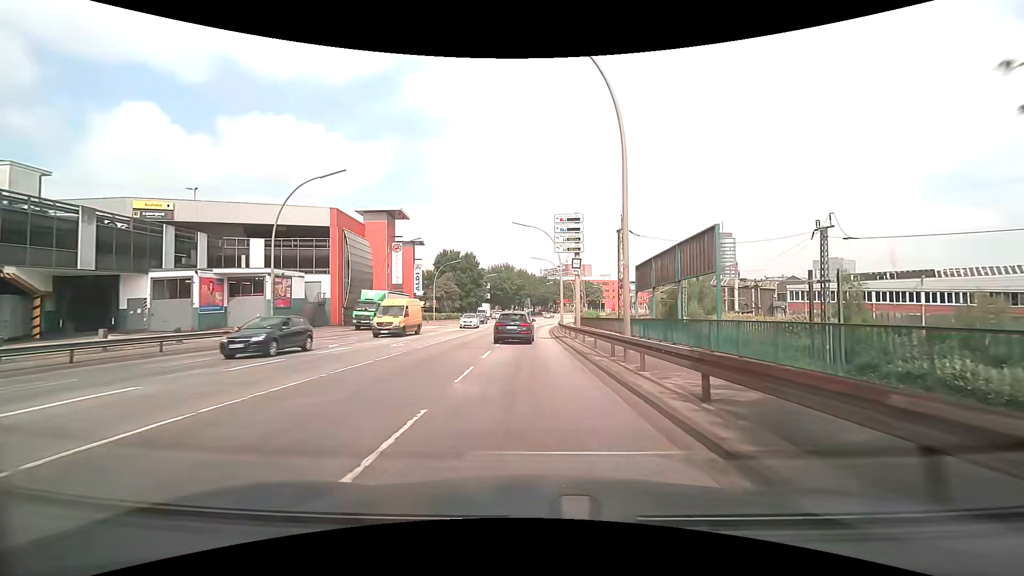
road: primary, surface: asphalt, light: Day
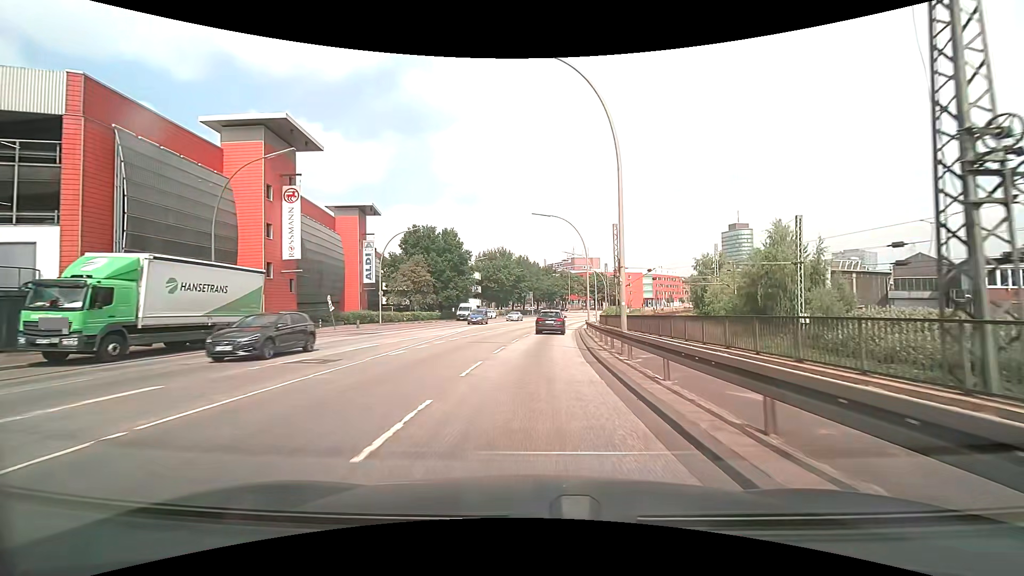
(0.0, +30.3) m; 0°
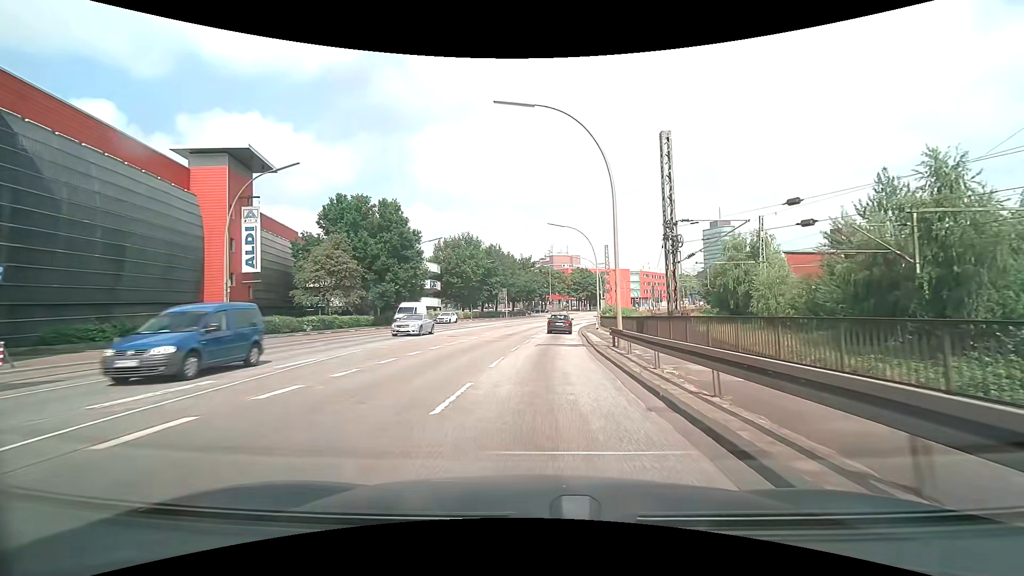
(+0.4, +22.8) m; +3°
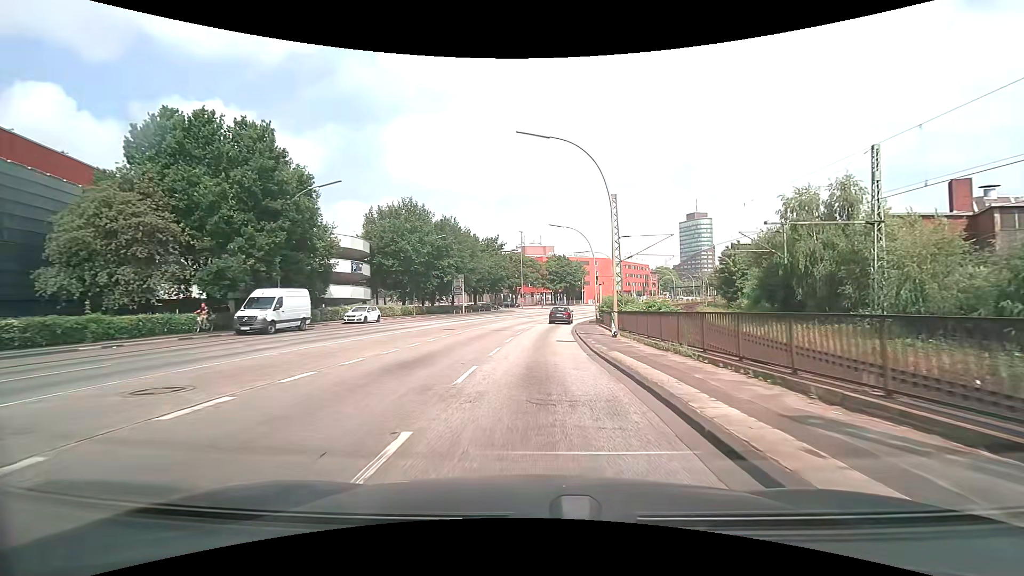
(+0.7, +22.8) m; +3°
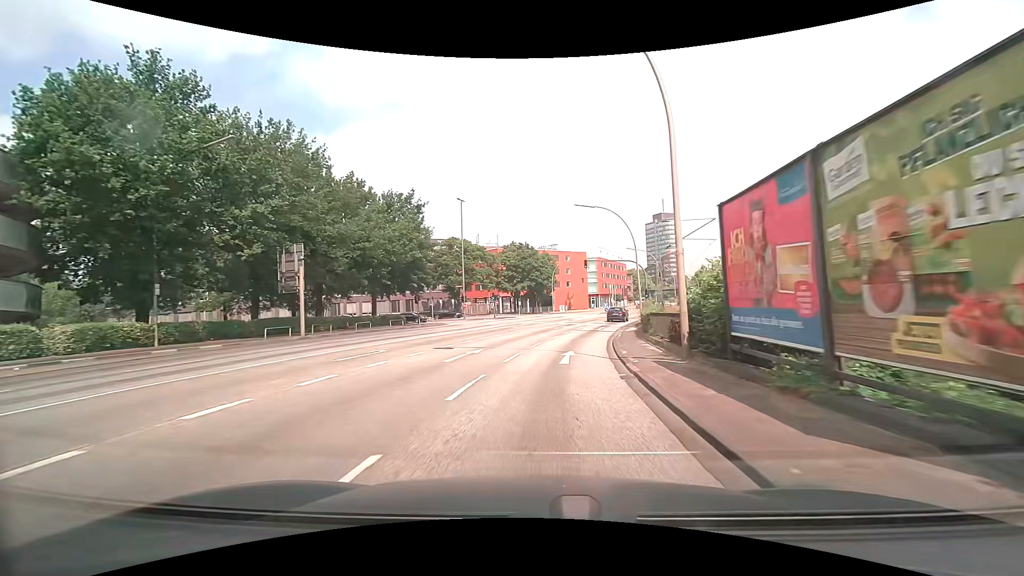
(+1.7, +37.9) m; +5°
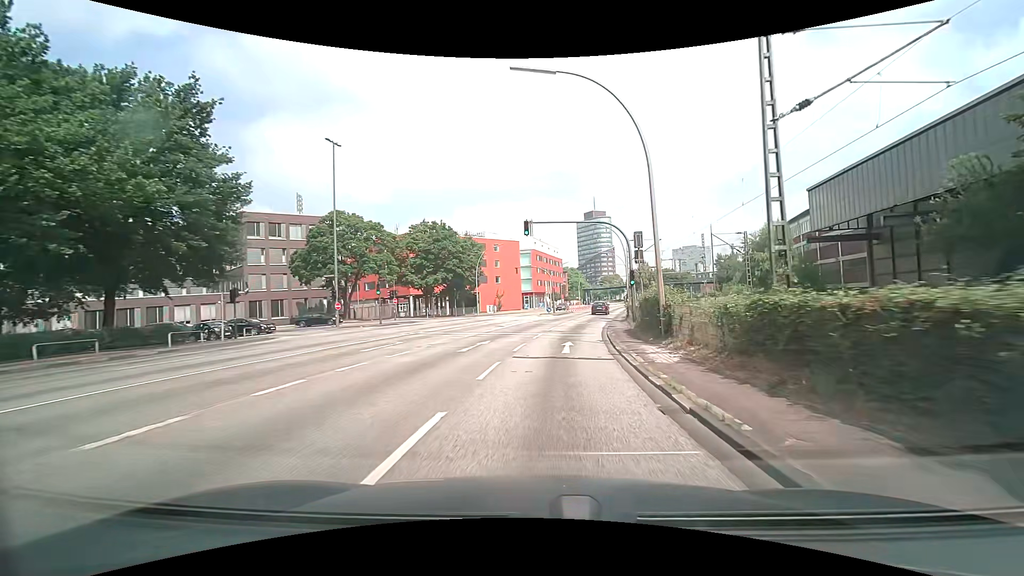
(+1.4, +22.7) m; +8°
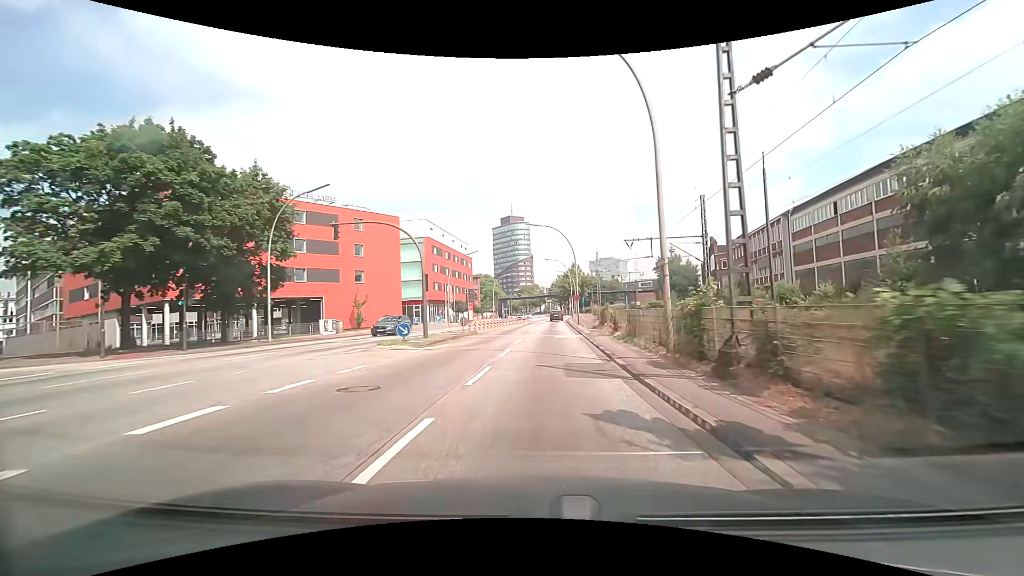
(+3.5, +37.5) m; +10°
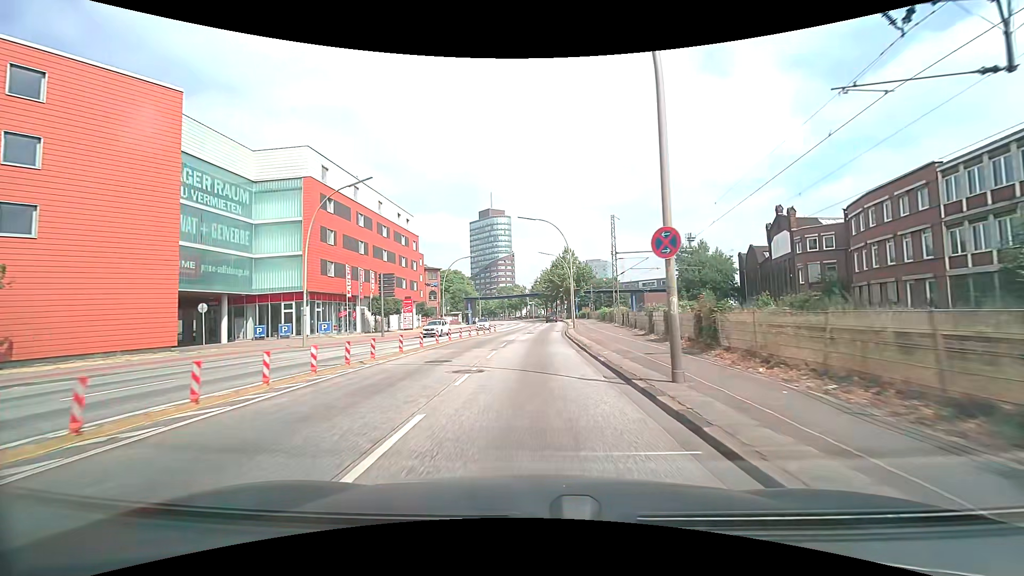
(+1.2, +37.6) m; +2°
(0, +10) (0, +20) (0, +30) (+1, +40) (+1, +50) (+2, +60) (+3, +70) (+3, +80) (+3, +90) (+3, +100) m
